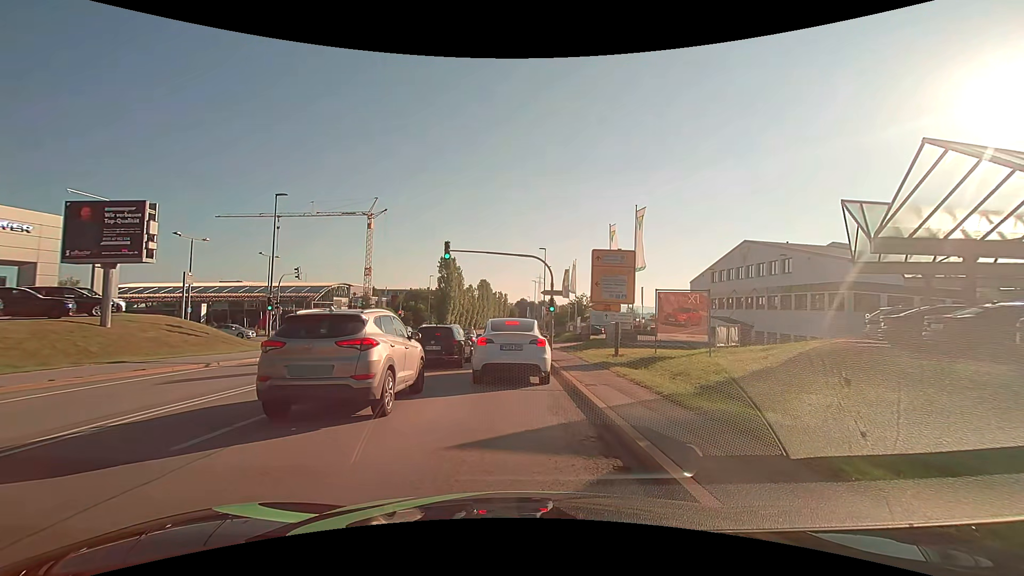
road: secondary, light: Day
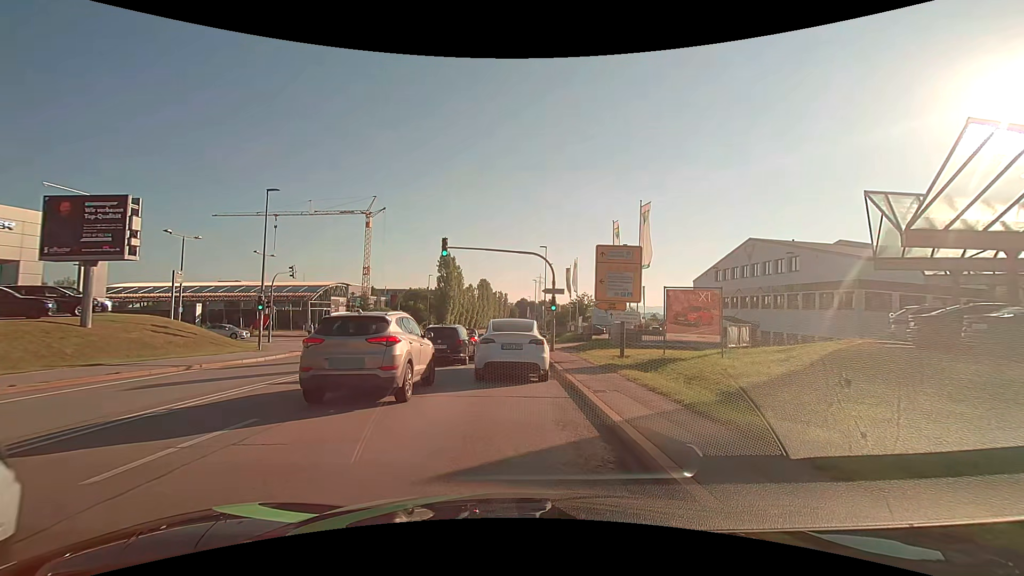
(0.0, +1.2) m; -1°
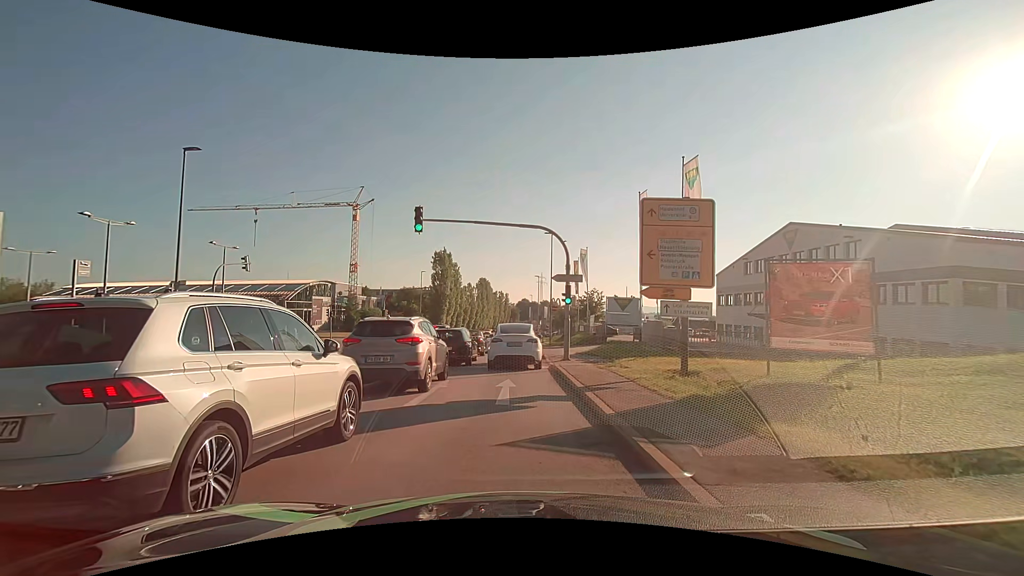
(+0.1, +8.3) m; +1°
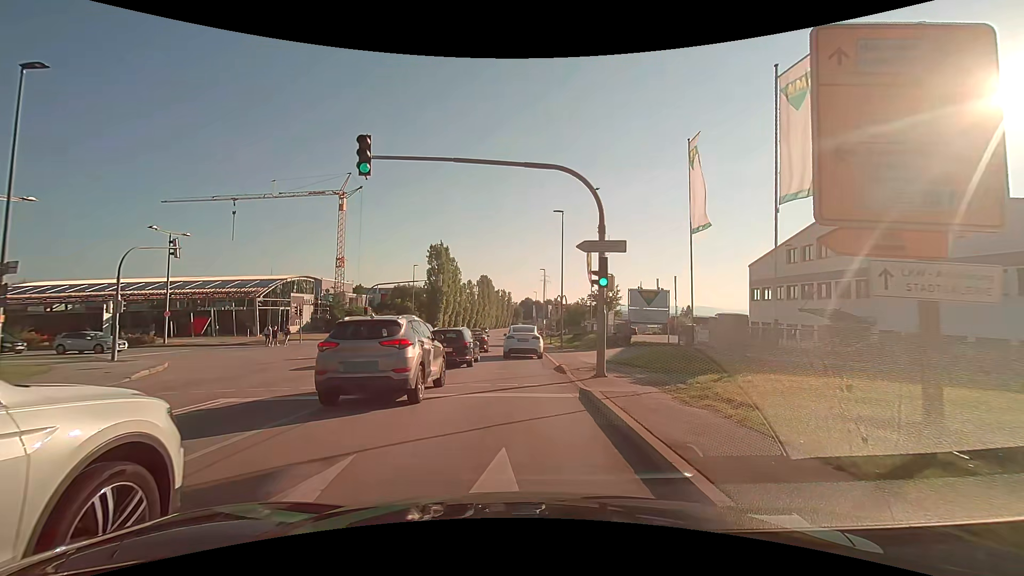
(-0.1, +8.6) m; 0°
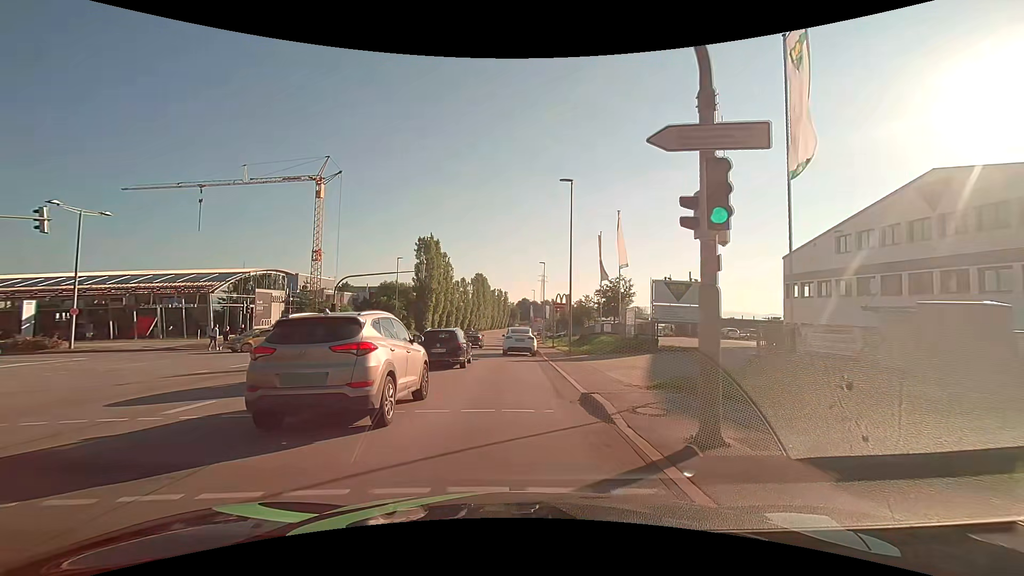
(-0.1, +8.4) m; 0°
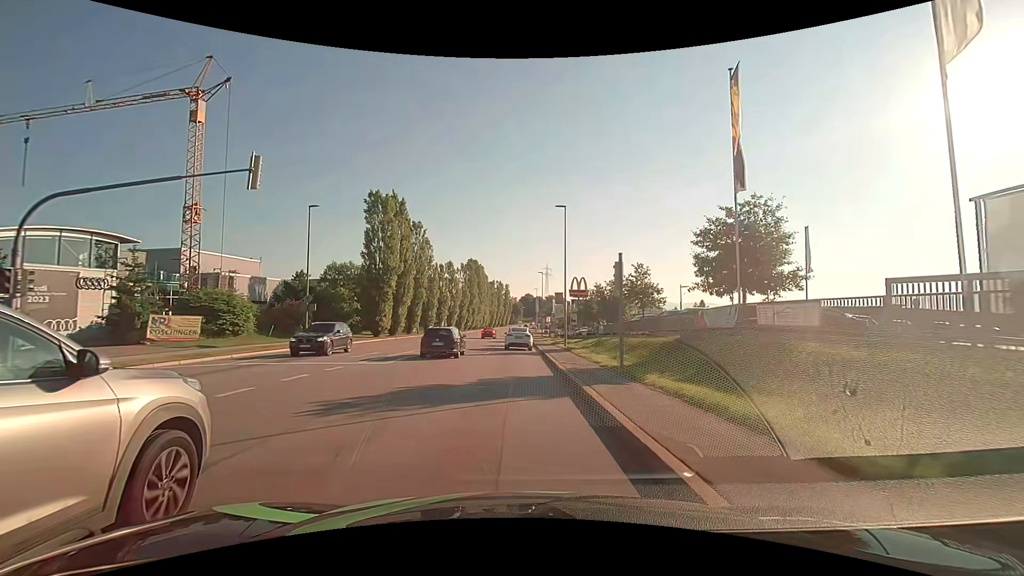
(+0.1, +28.4) m; 0°
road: tertiary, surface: asphalt
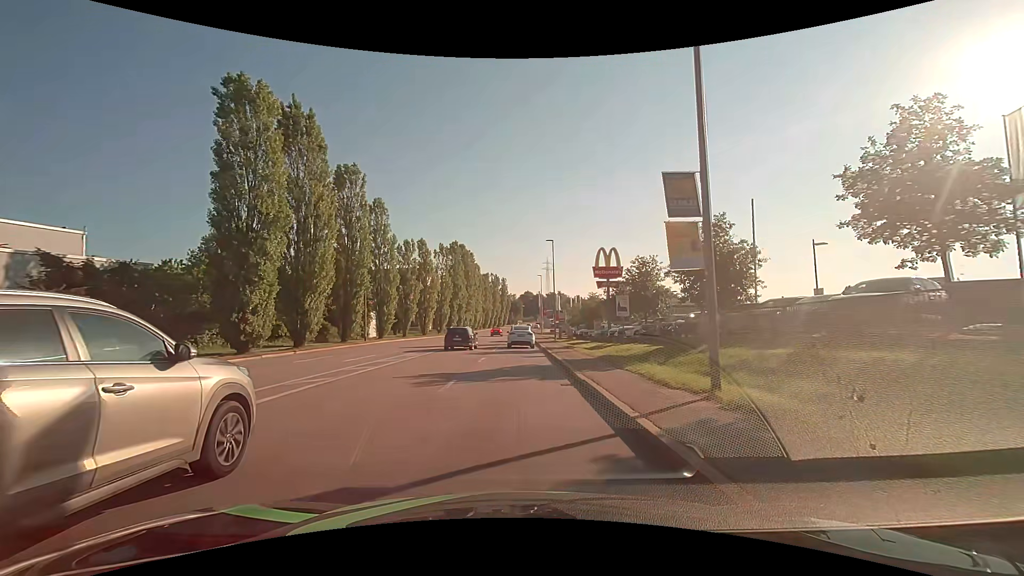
(-0.1, +27.1) m; 0°
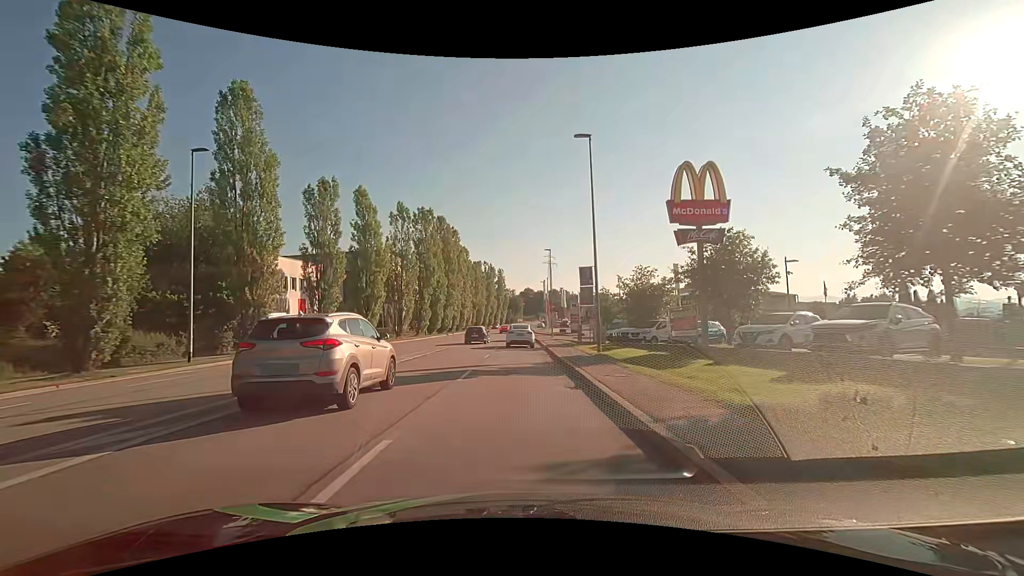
(+0.1, +27.1) m; 0°
(0, +10) (0, +20) (0, +30) (0, +40) (0, +50) (0, +60) (+1, +70) (+1, +80) (+2, +90) (+2, +100) m
